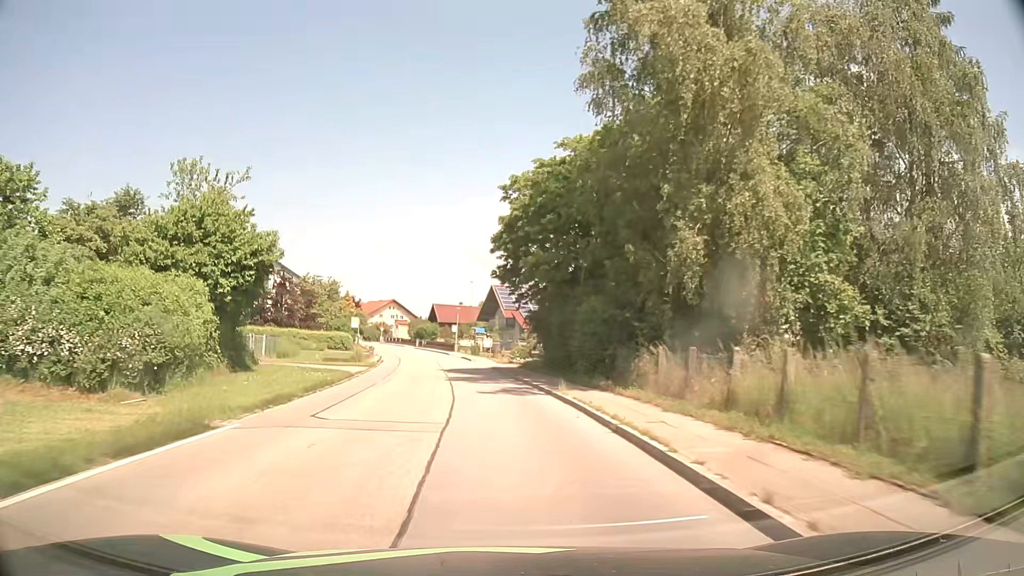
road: tertiary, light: Day
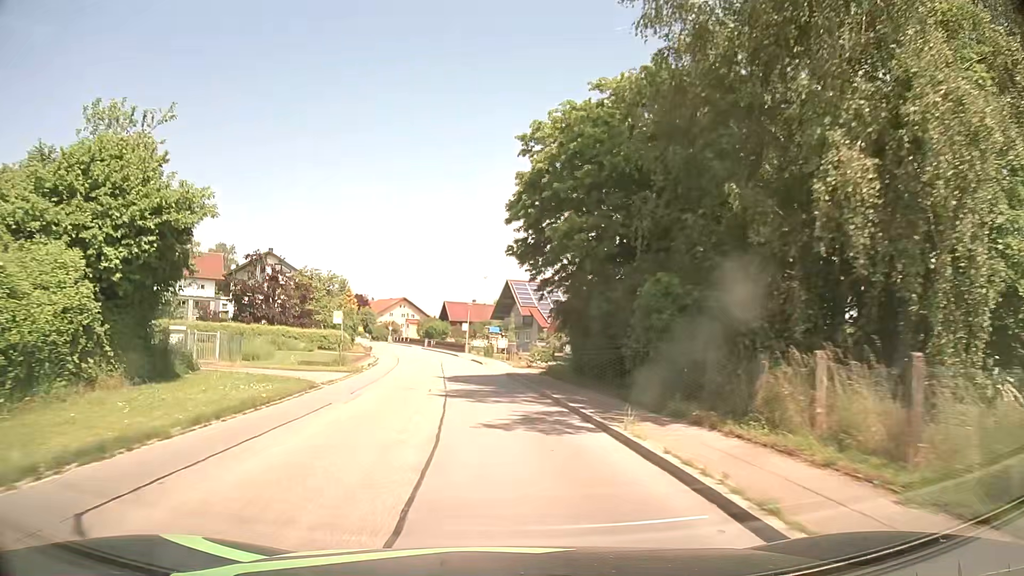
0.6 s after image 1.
(-0.1, +7.6) m; -1°
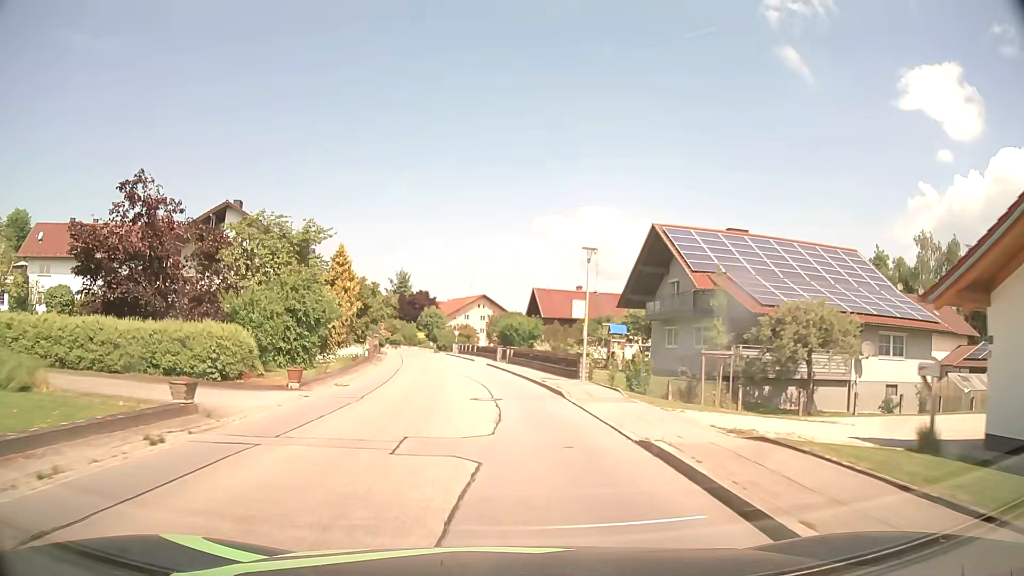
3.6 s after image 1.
(-2.7, +37.9) m; -8°
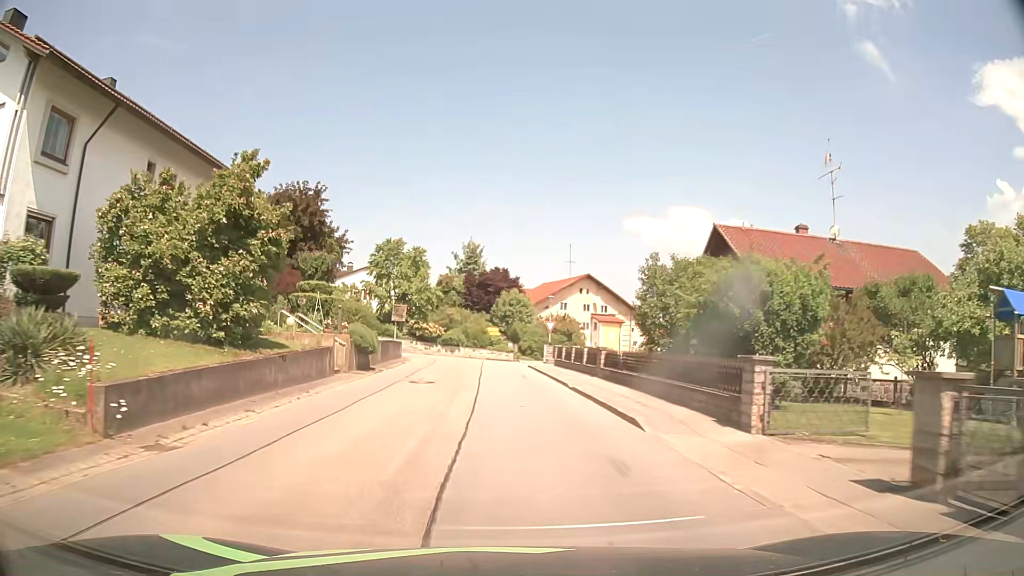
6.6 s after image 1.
(-2.6, +37.6) m; -7°
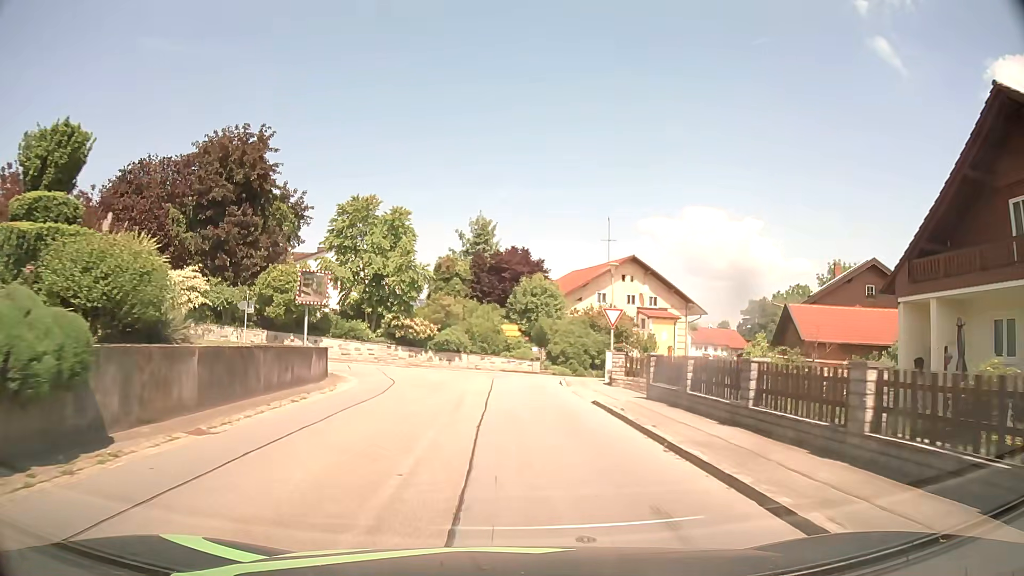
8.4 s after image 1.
(-0.4, +20.0) m; -2°
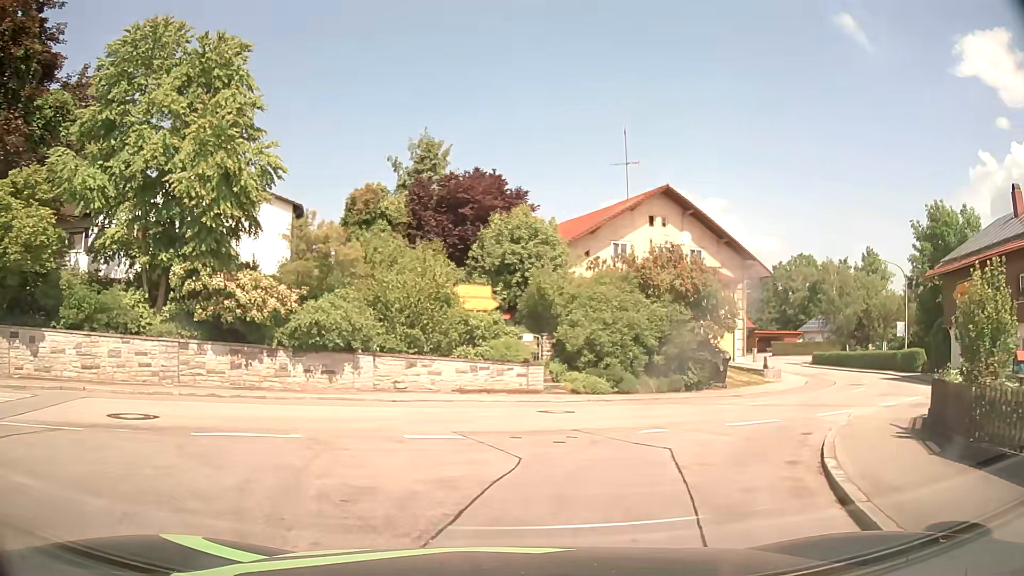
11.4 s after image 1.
(+0.1, +24.5) m; +4°
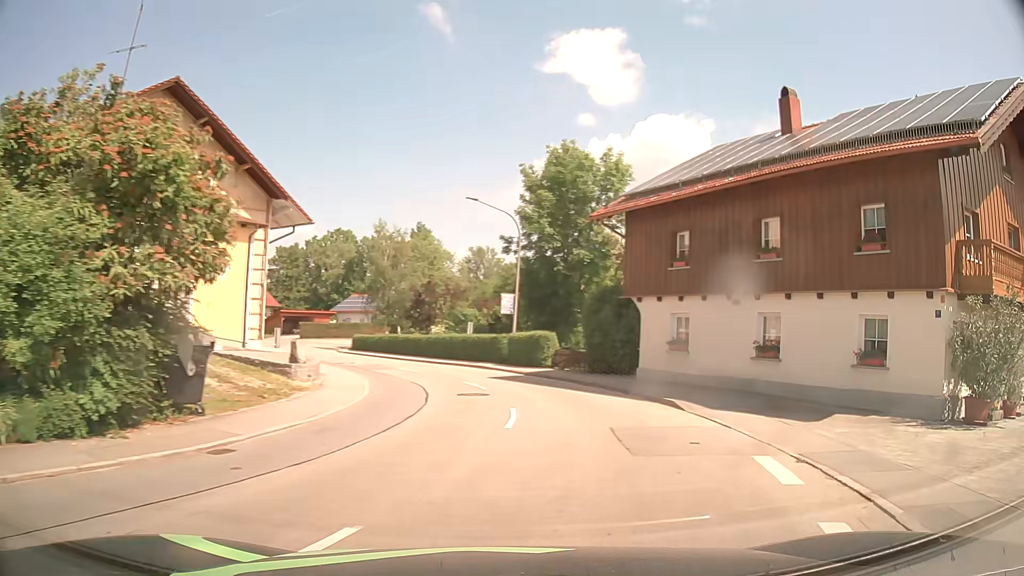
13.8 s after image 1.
(+4.3, +14.5) m; +39°
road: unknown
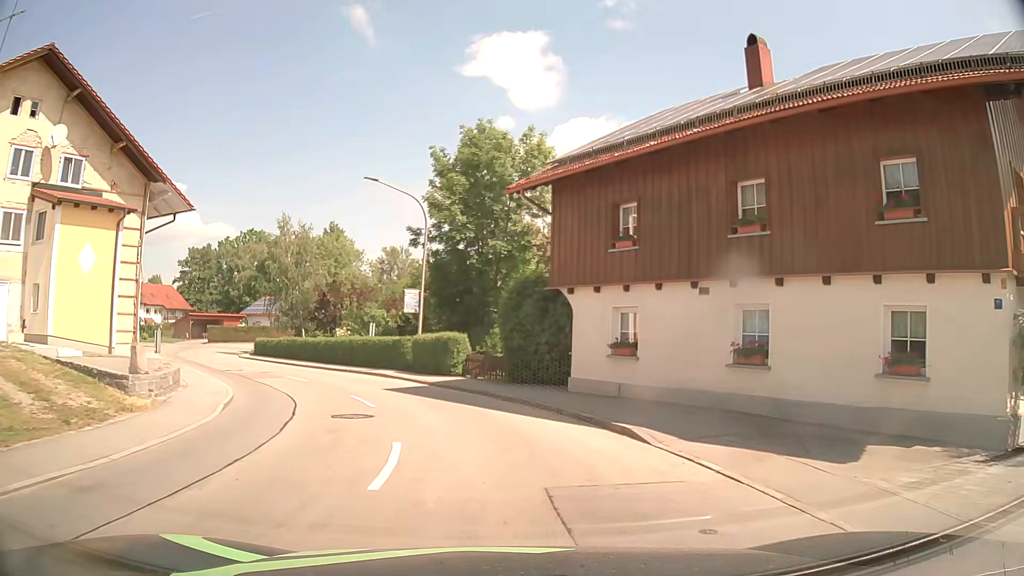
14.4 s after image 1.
(+0.4, +4.5) m; +7°
(0, +10) (-3, +20) (-8, +28) (-14, +37) (-19, +45) (-23, +54) (-26, +64) (-26, +74) (-33, +80) (-43, +82) m
